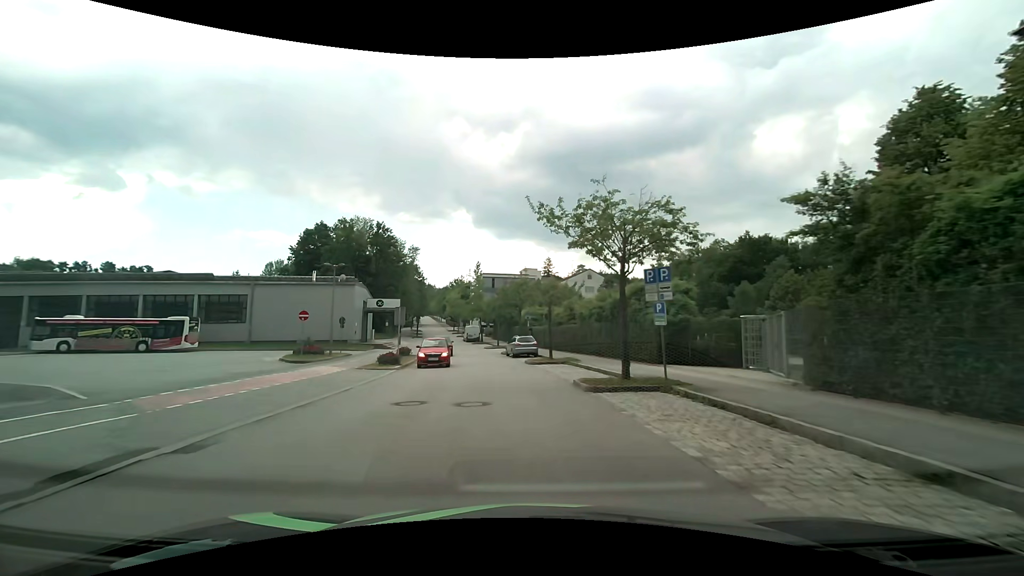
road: residential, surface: asphalt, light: Day
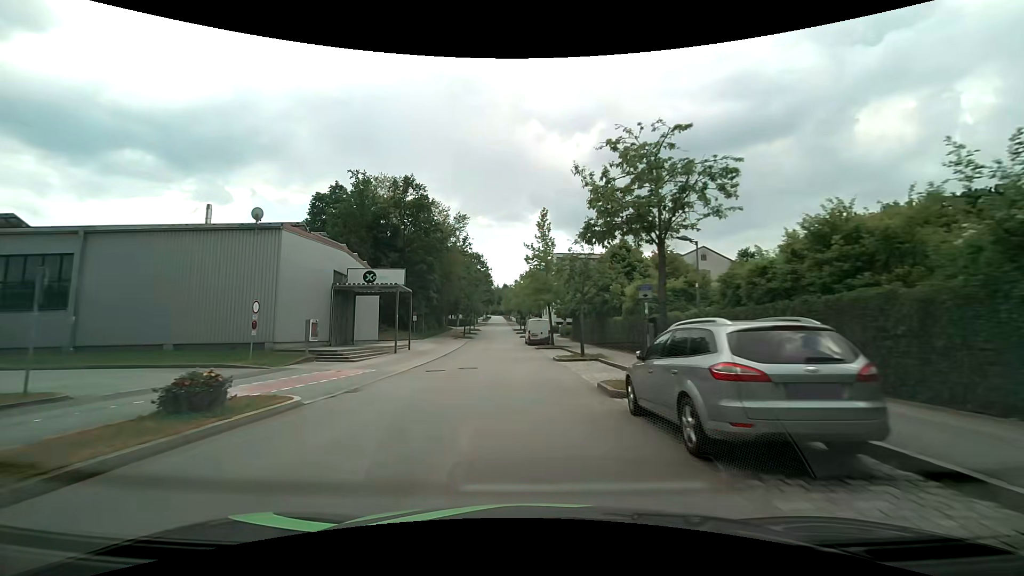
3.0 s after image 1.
(-1.9, +29.5) m; -9°
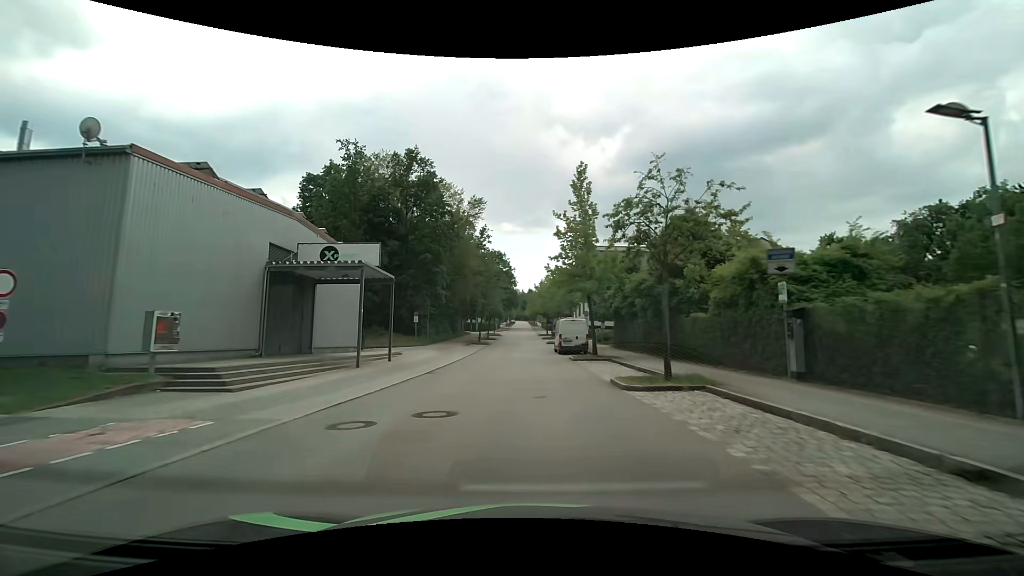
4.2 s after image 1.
(-0.4, +11.8) m; -3°
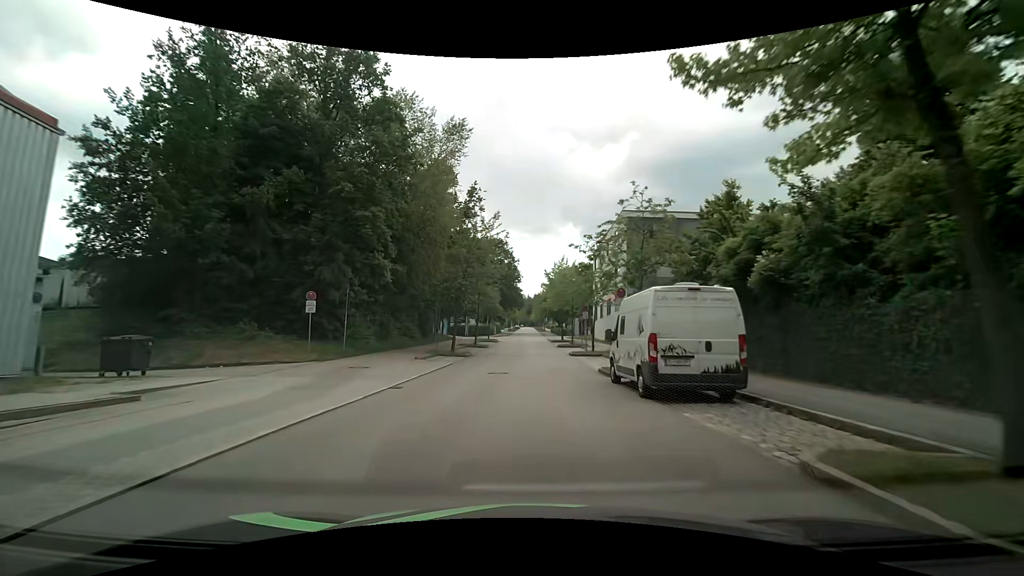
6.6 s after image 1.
(-0.4, +24.1) m; -1°
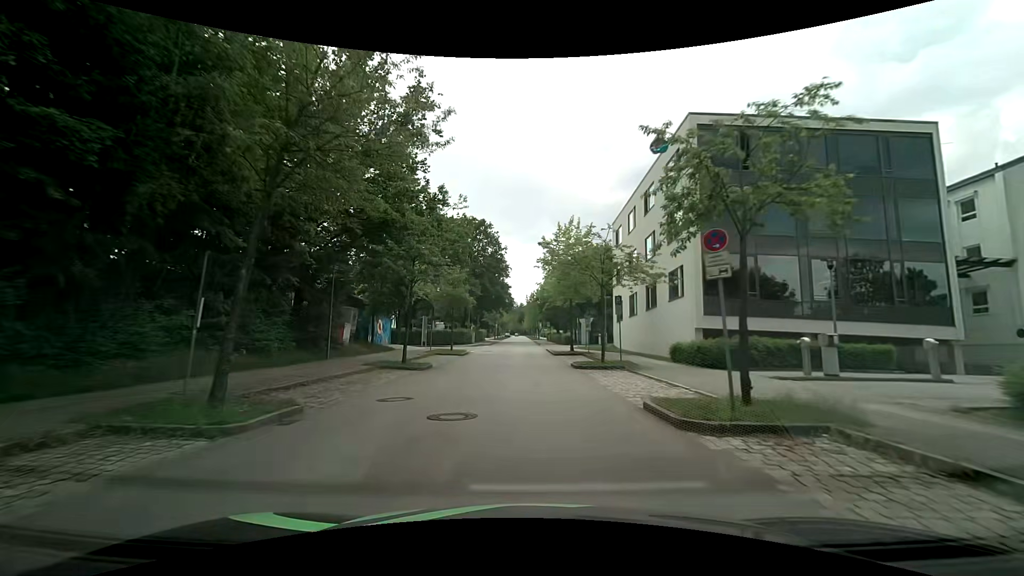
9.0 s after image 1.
(+0.2, +23.9) m; +1°
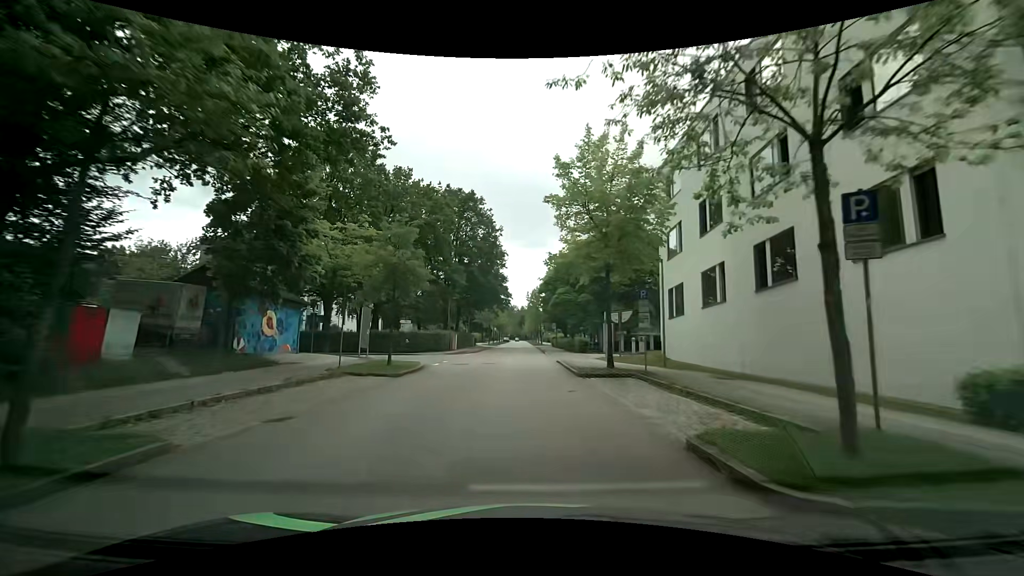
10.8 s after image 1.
(0.0, +17.3) m; -1°
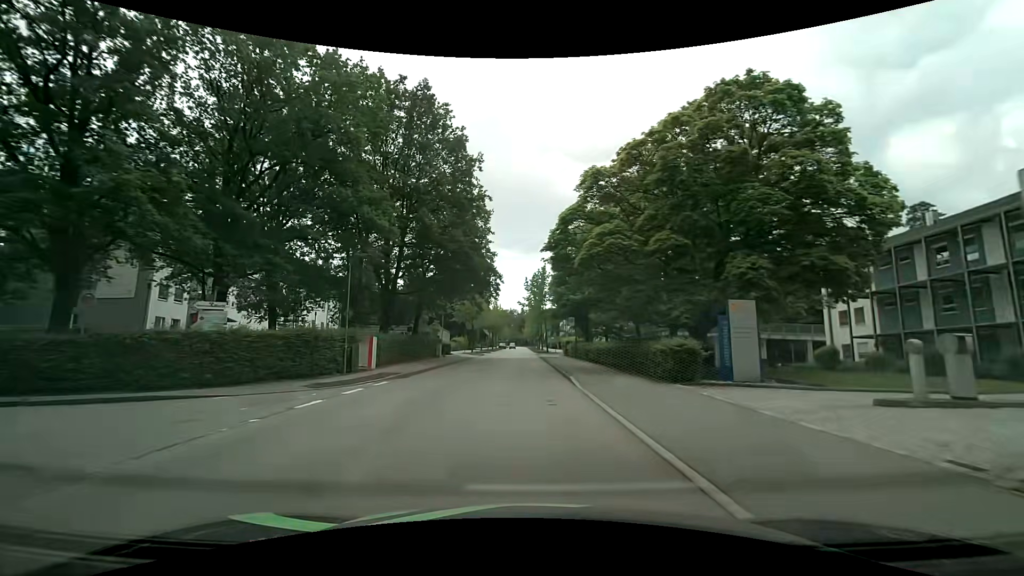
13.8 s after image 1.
(0.0, +27.0) m; -1°
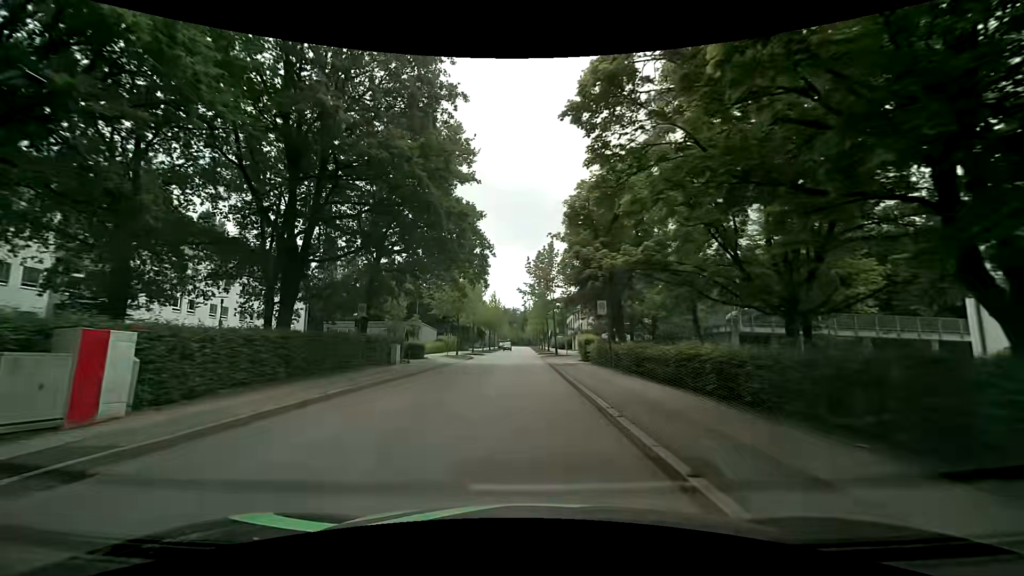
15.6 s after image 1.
(+0.2, +15.2) m; +1°
(0, +10) (-1, +20) (-1, +30) (-1, +40) (-1, +50) (-2, +60) (-2, +70) (-2, +80) (-2, +90) (-2, +100) m
